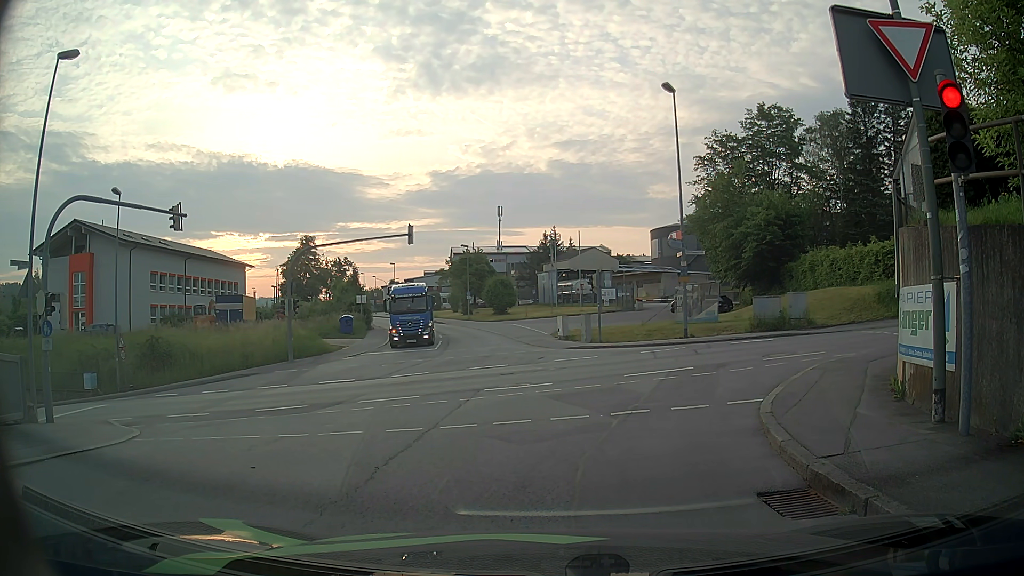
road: residential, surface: asphalt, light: Day
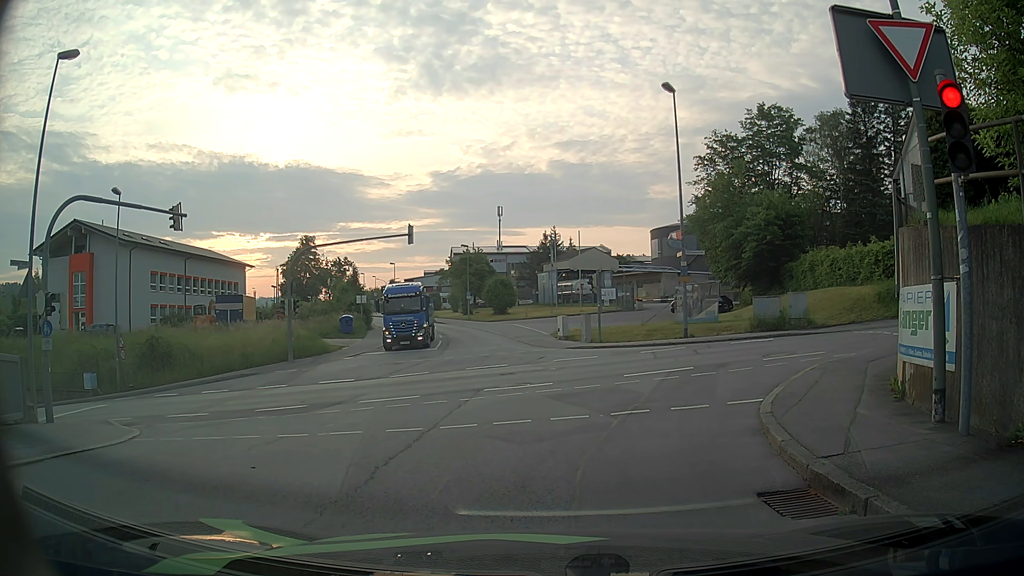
(0.0, 0.0) m; 0°
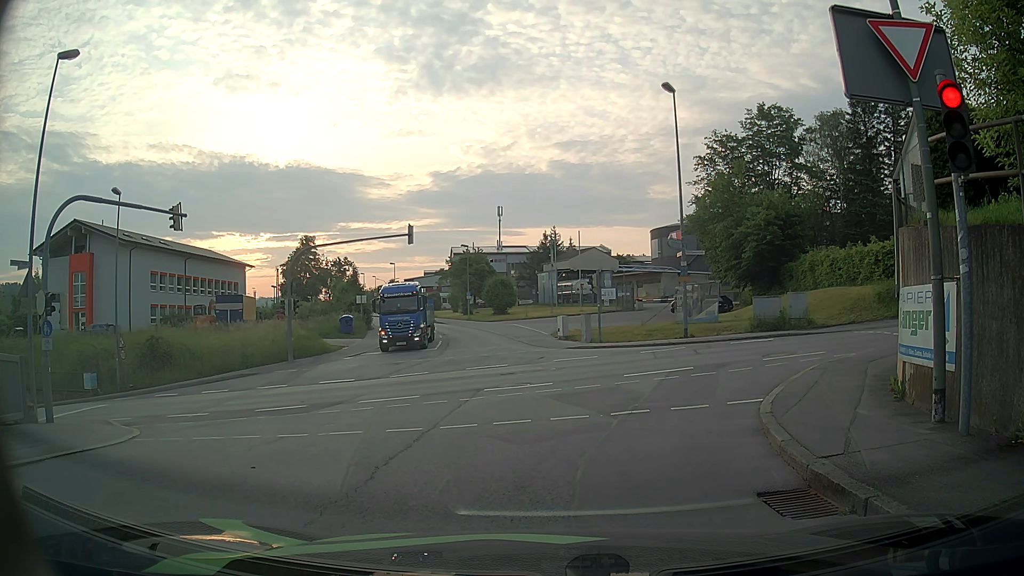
(0.0, 0.0) m; 0°
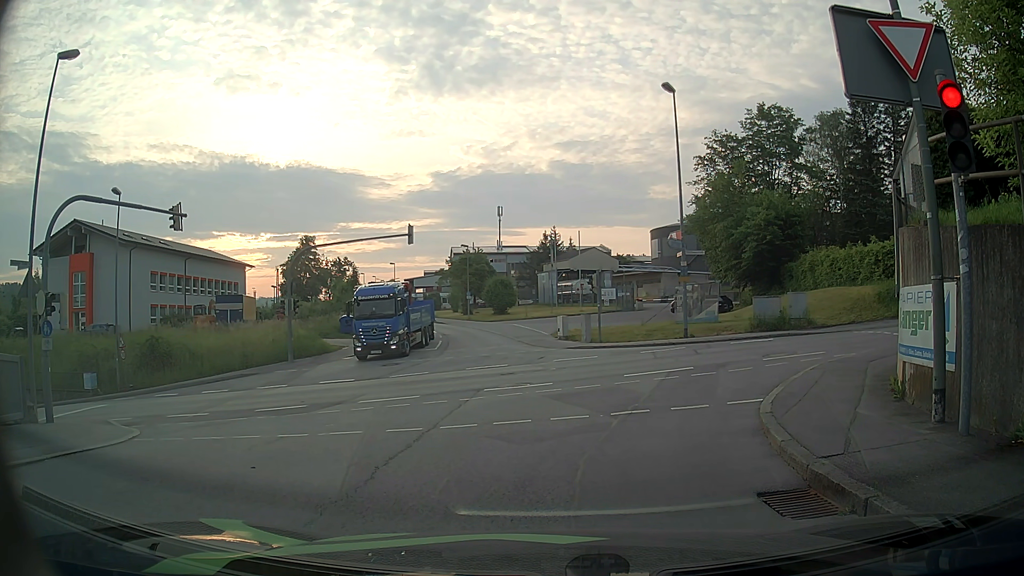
(0.0, 0.0) m; 0°
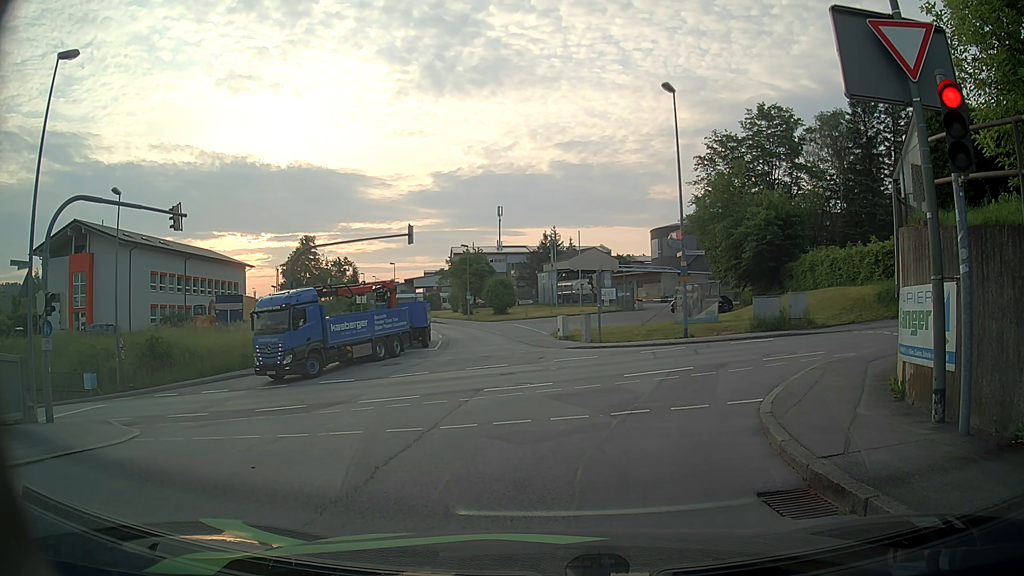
(0.0, 0.0) m; 0°
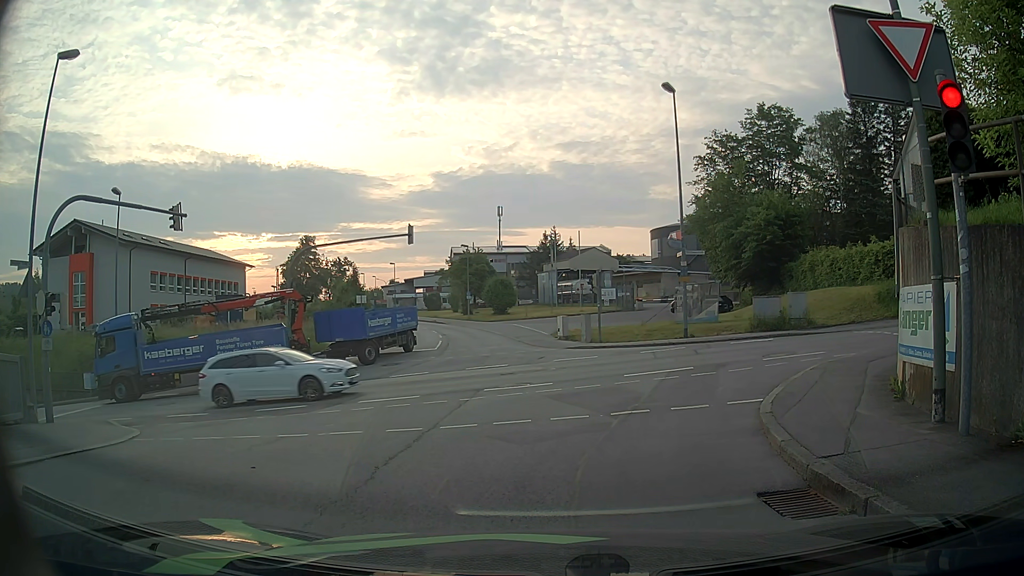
(0.0, 0.0) m; 0°
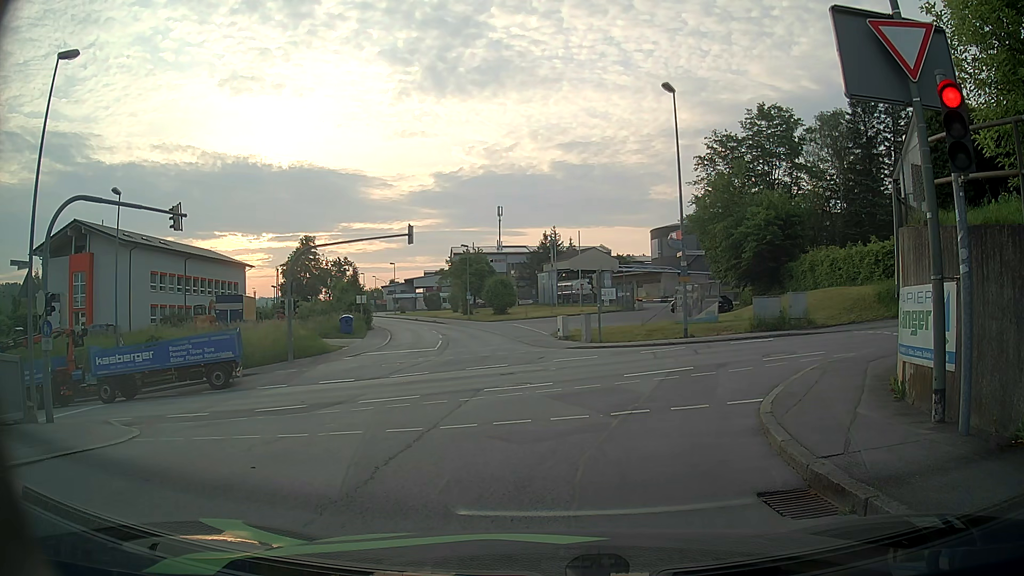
(0.0, 0.0) m; 0°
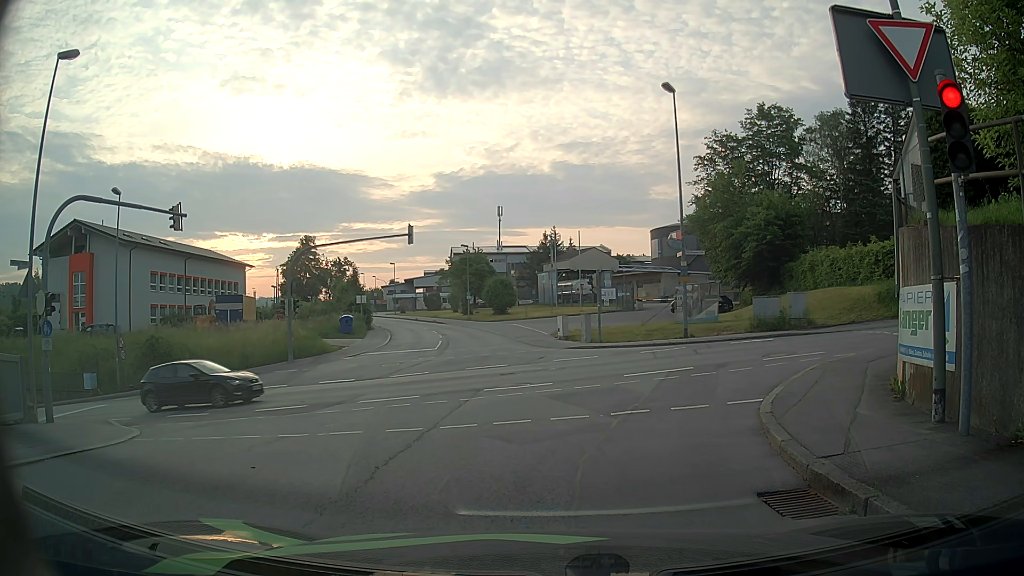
(0.0, 0.0) m; 0°
